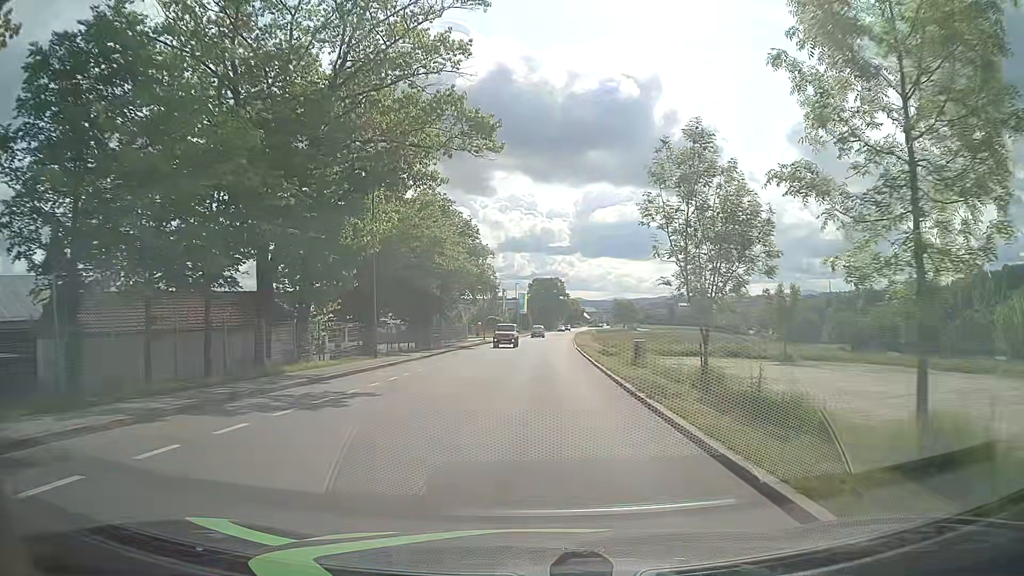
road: tertiary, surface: asphalt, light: Day
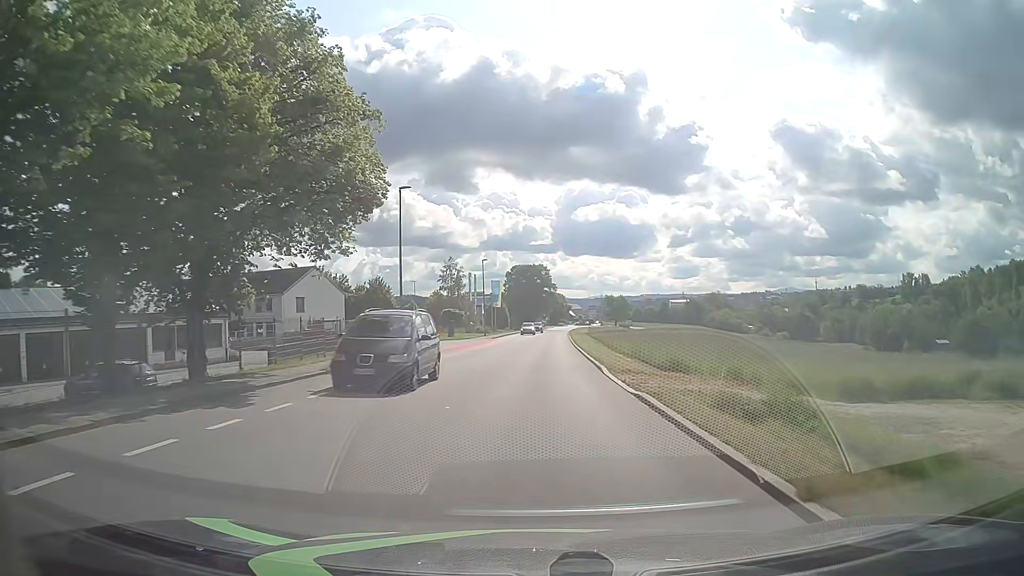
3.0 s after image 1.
(+0.7, +34.3) m; +2°
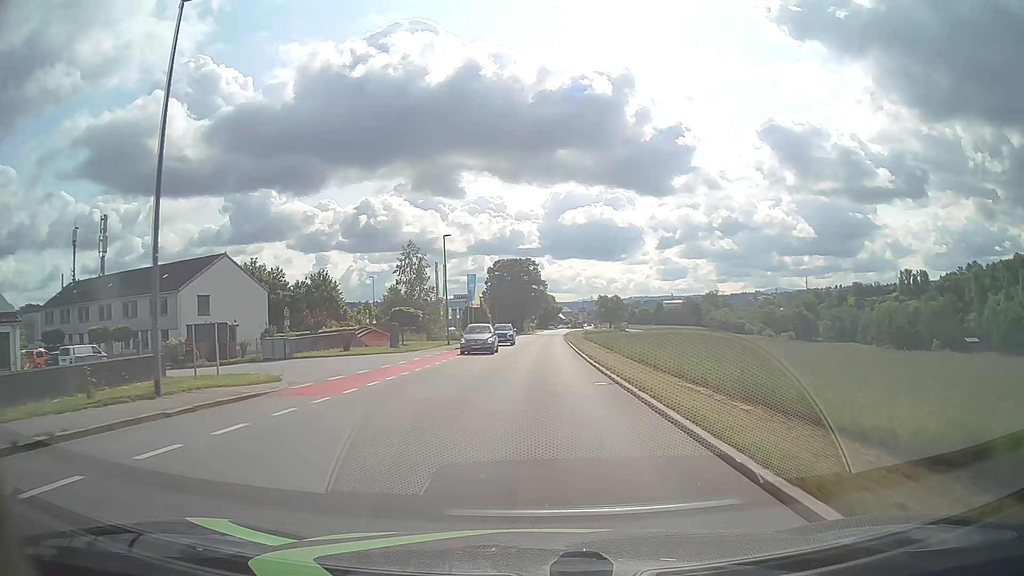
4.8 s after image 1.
(+0.2, +22.0) m; +1°
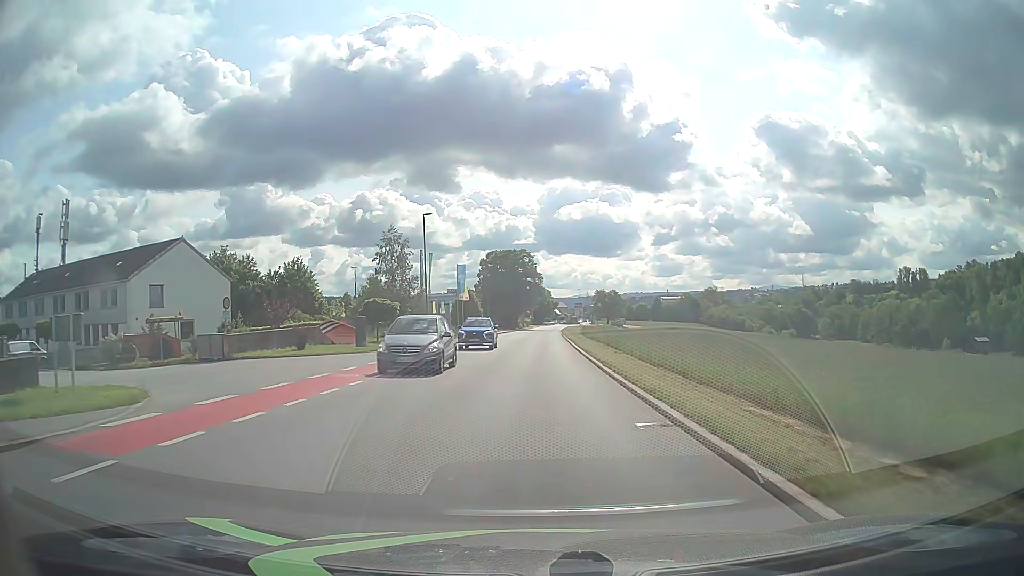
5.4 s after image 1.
(0.0, +7.4) m; 0°
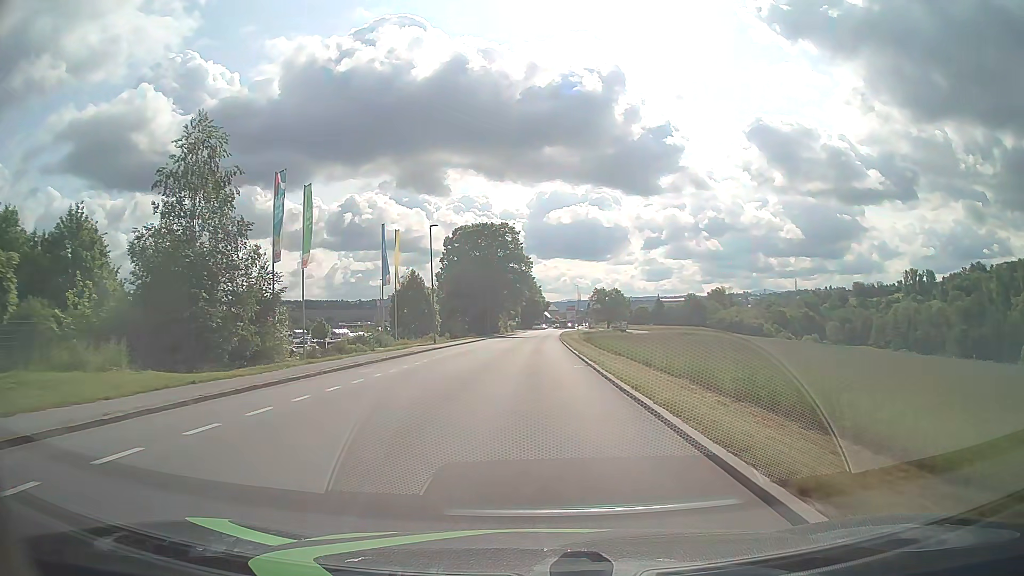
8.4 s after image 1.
(+0.4, +37.4) m; +1°
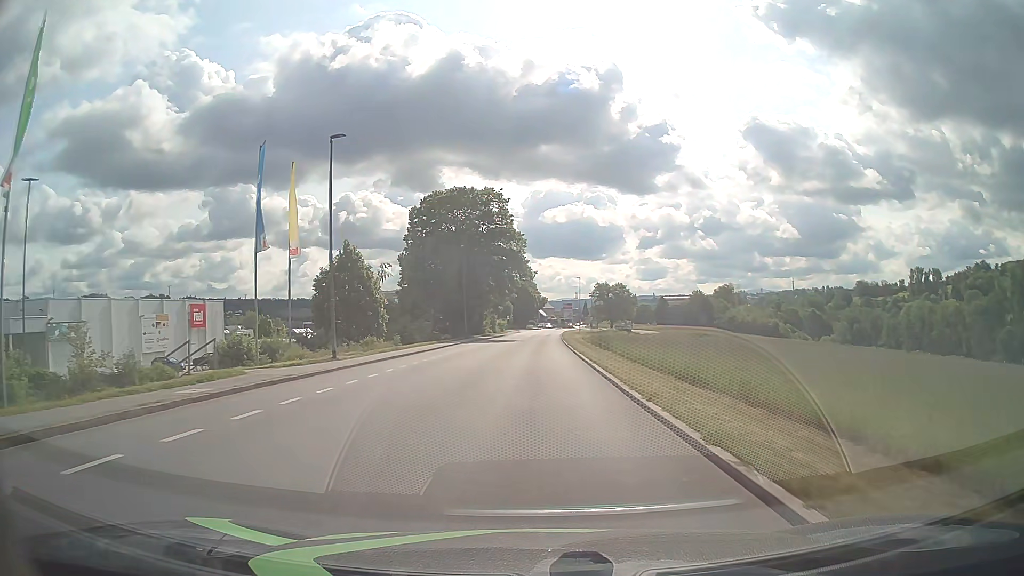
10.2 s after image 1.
(+0.1, +22.6) m; 0°
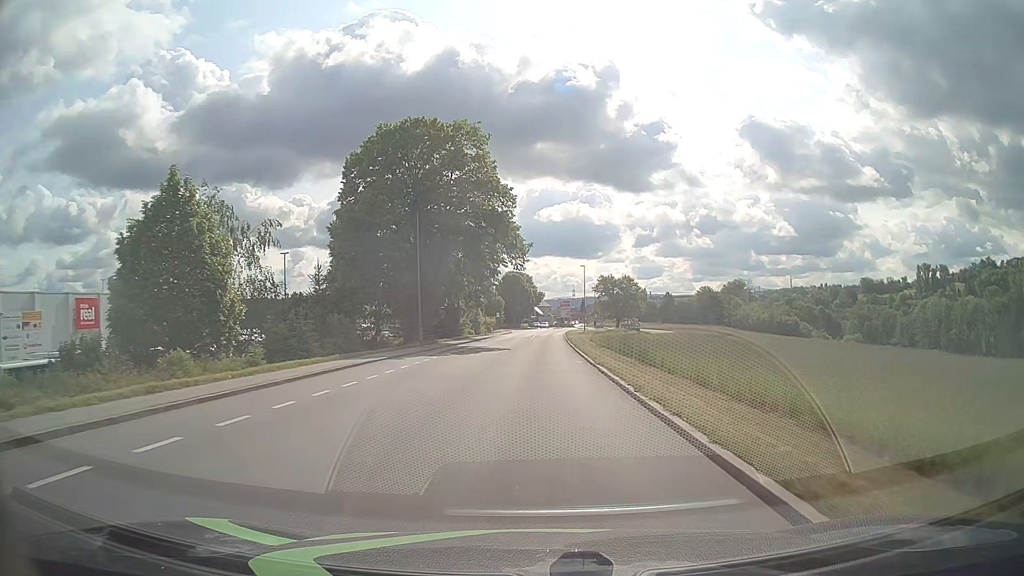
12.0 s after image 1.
(+0.1, +22.7) m; +1°
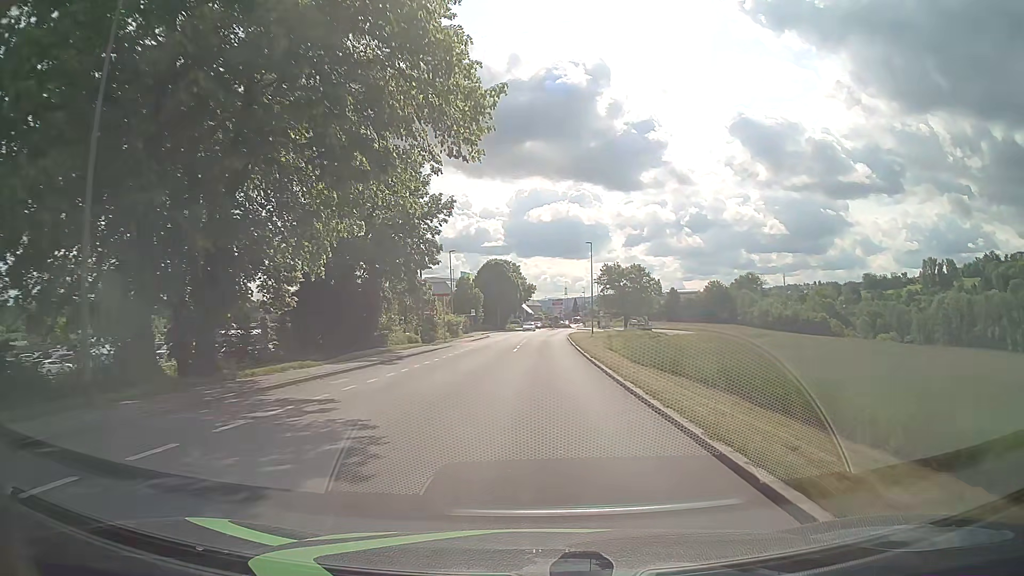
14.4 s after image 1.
(+0.2, +30.4) m; +1°
(0, +10) (0, +20) (0, +30) (0, +40) (+1, +50) (+1, +60) (+2, +70) (+2, +80) (+3, +90) (+4, +100) m
